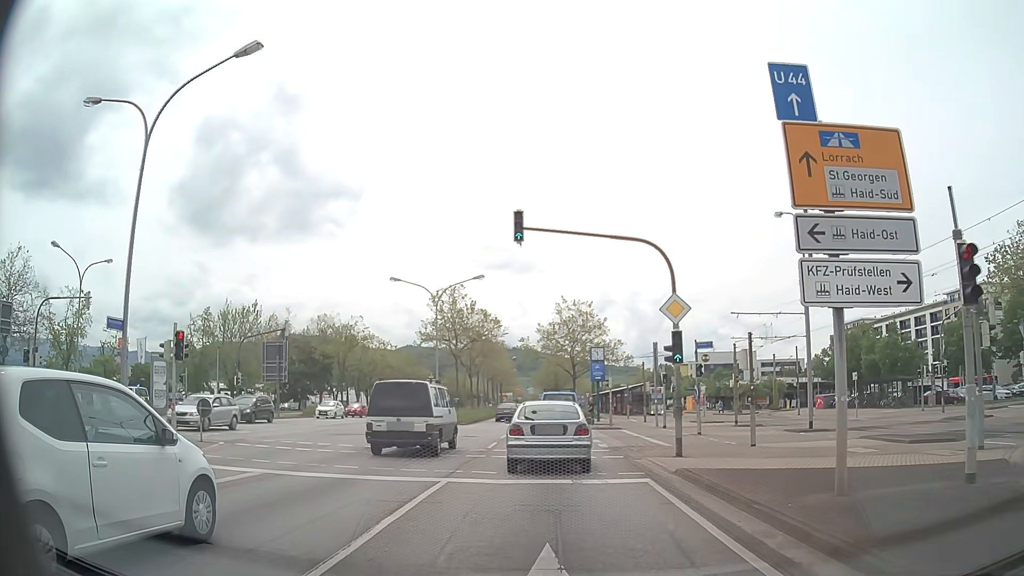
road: primary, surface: asphalt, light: Day
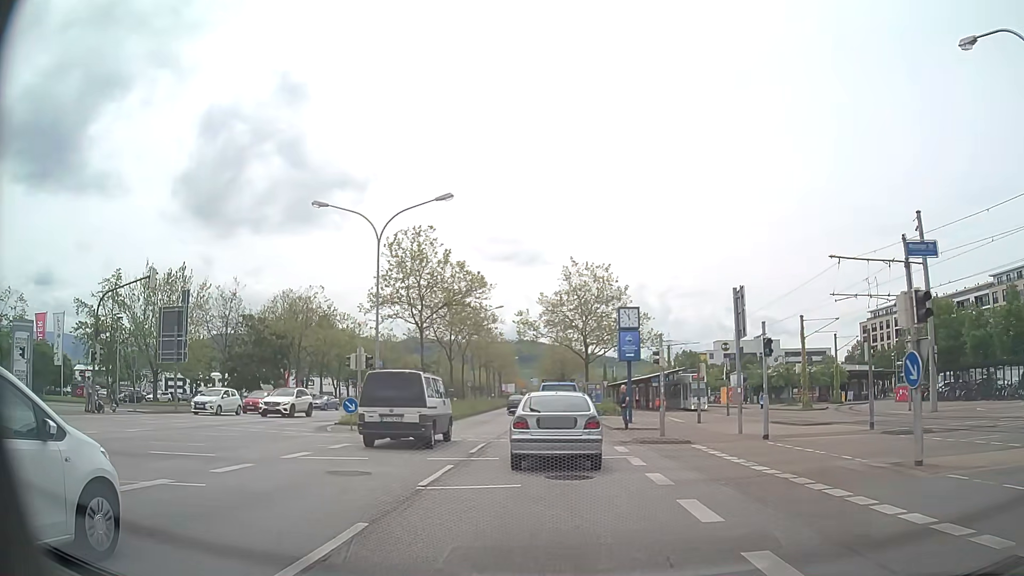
(-0.1, +17.4) m; -1°
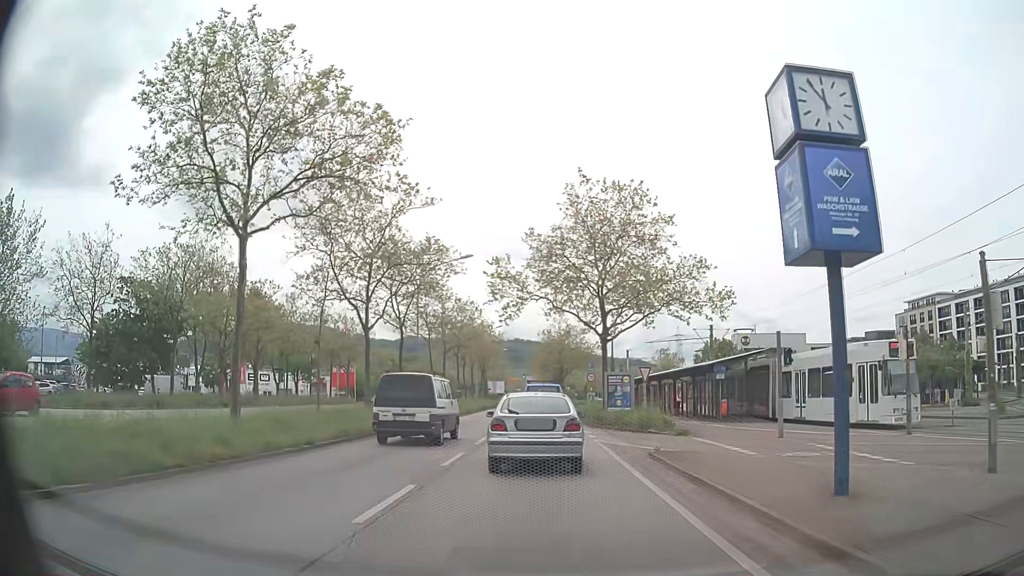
(0.0, +23.2) m; 0°
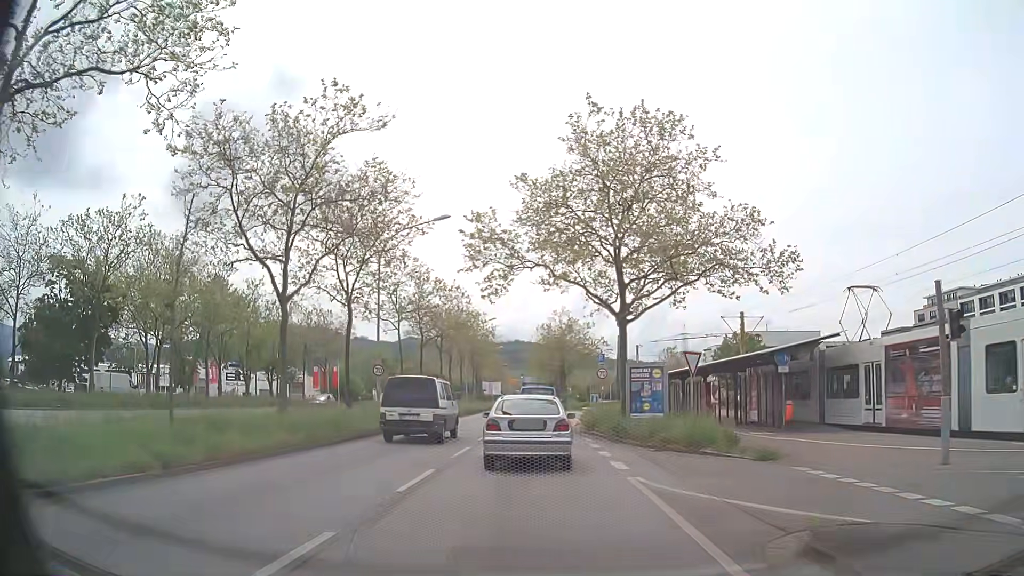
(0.0, +9.6) m; 0°
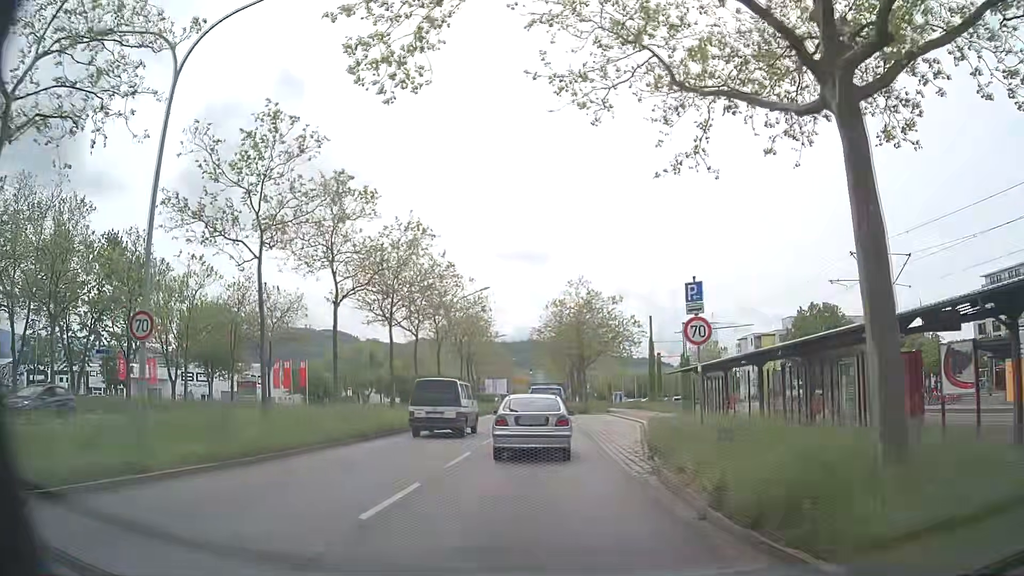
(-0.2, +20.3) m; -1°
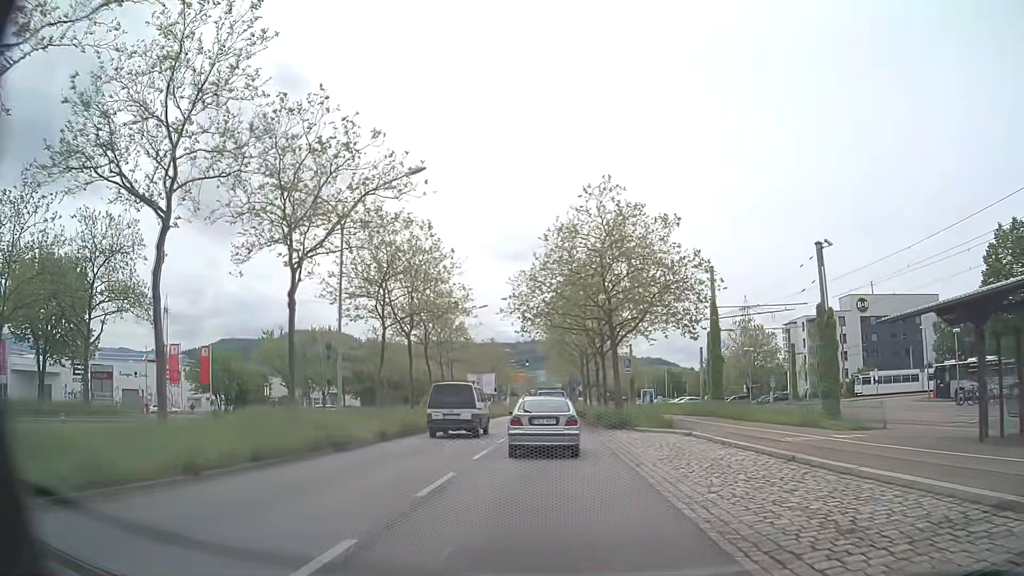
(-0.2, +28.2) m; -1°
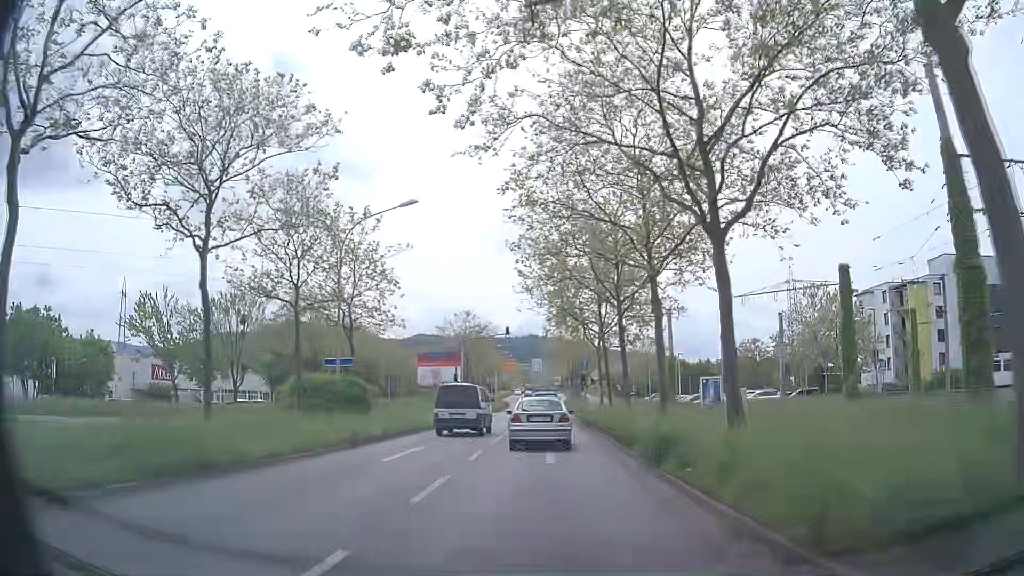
(+0.2, +30.4) m; 0°
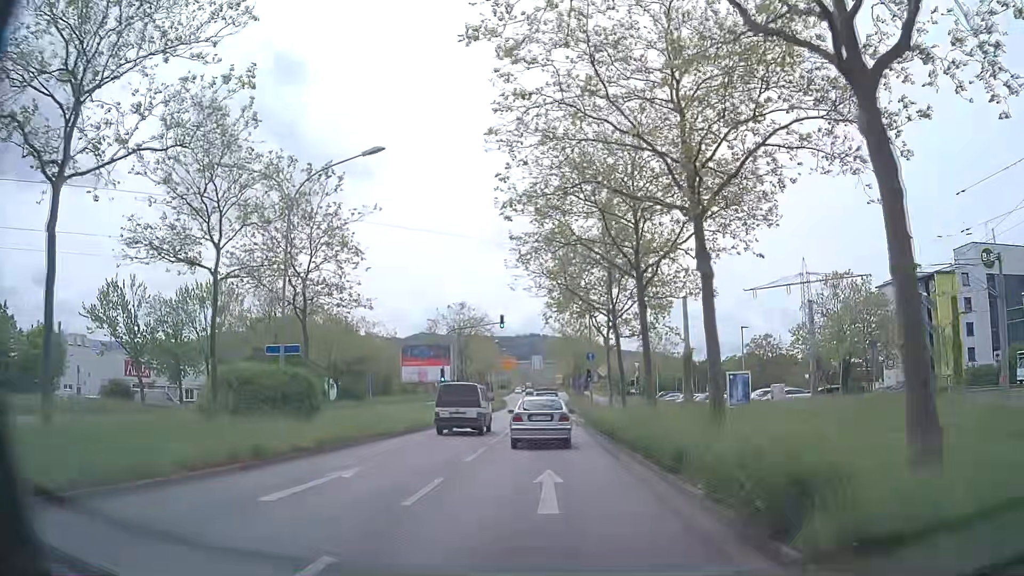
(0.0, +6.3) m; 0°
(0, +10) (0, +20) (0, +30) (0, +40) (0, +50) (0, +60) (0, +70) (0, +80) (0, +90) (+1, +100) m
